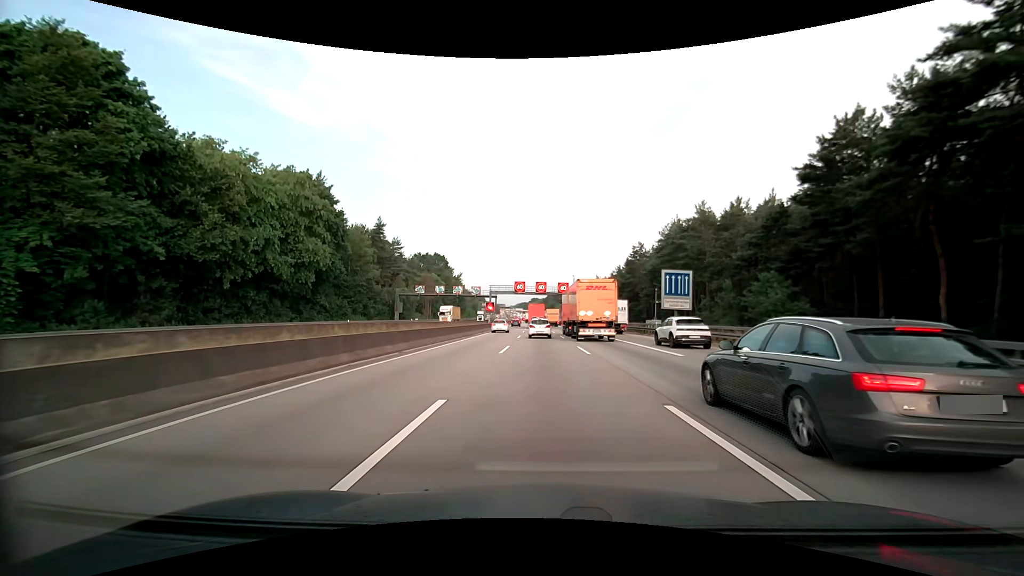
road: motorway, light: Day
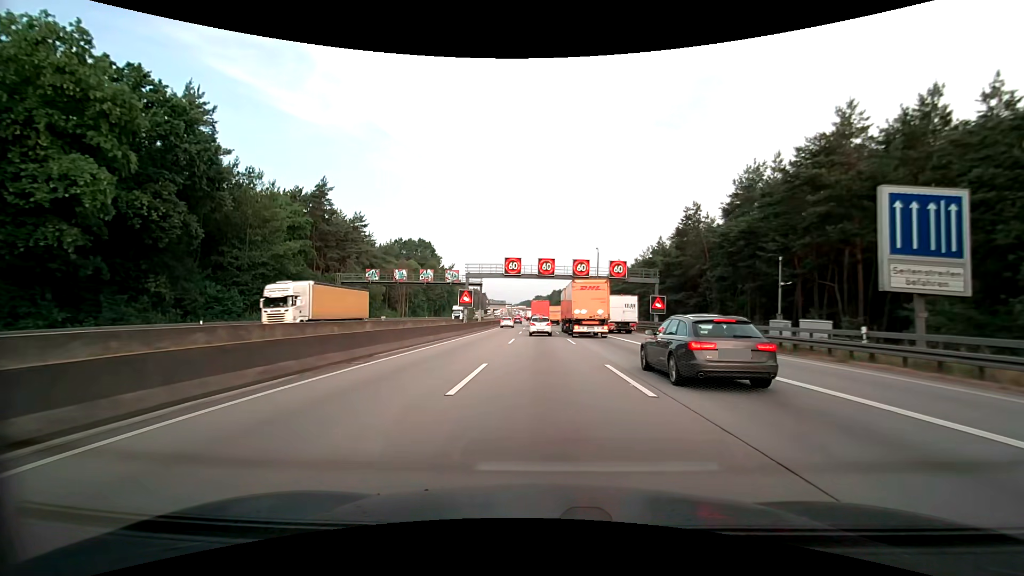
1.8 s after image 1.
(-0.3, +29.5) m; -1°
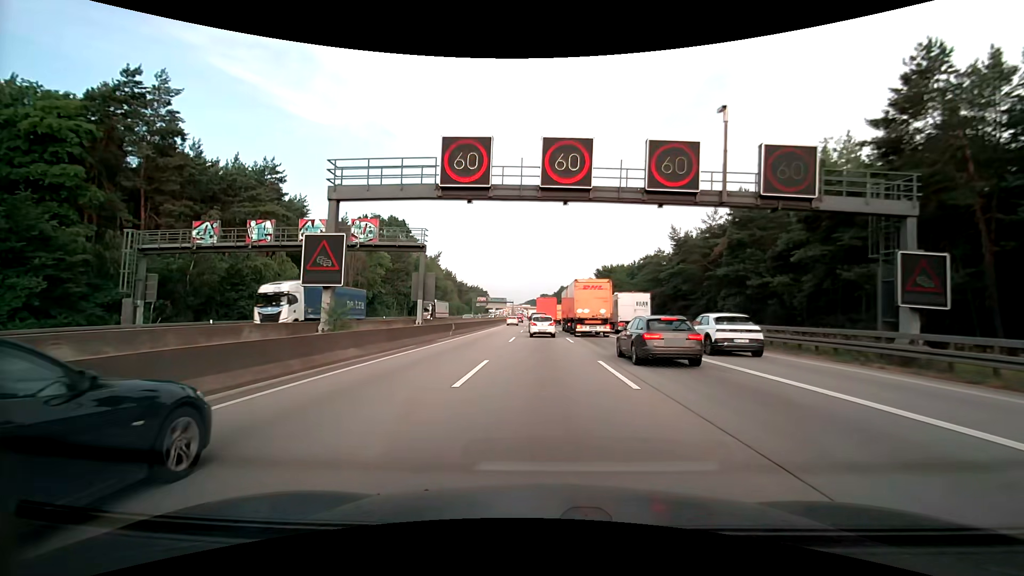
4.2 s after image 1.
(-0.2, +34.6) m; -1°
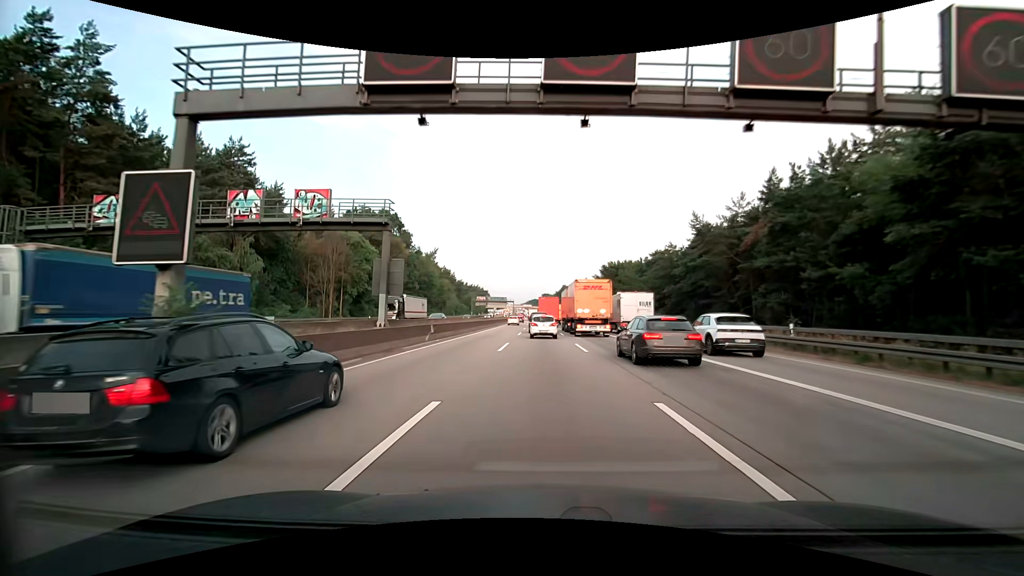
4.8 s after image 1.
(0.0, +7.6) m; 0°
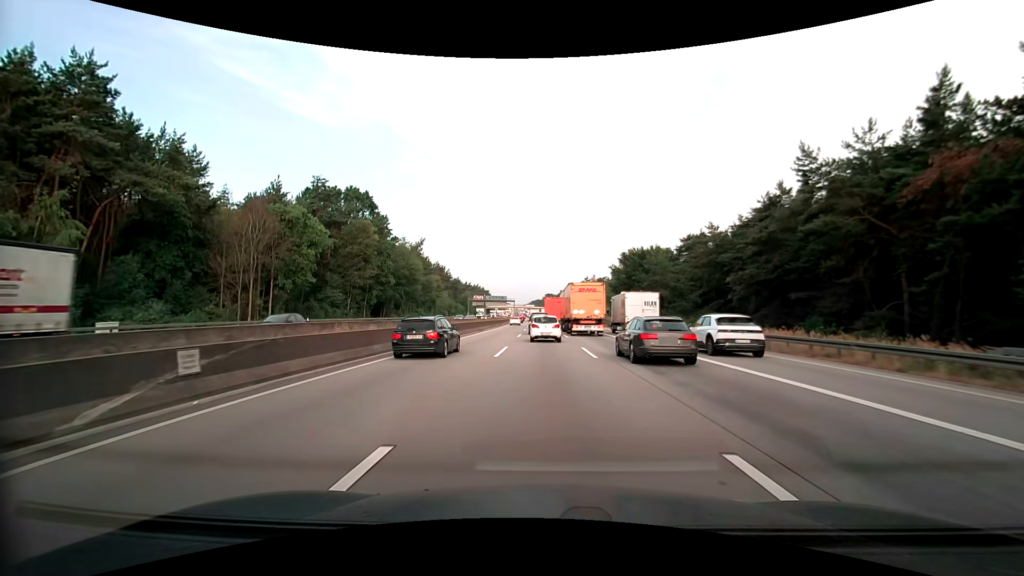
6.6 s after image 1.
(0.0, +20.5) m; -1°
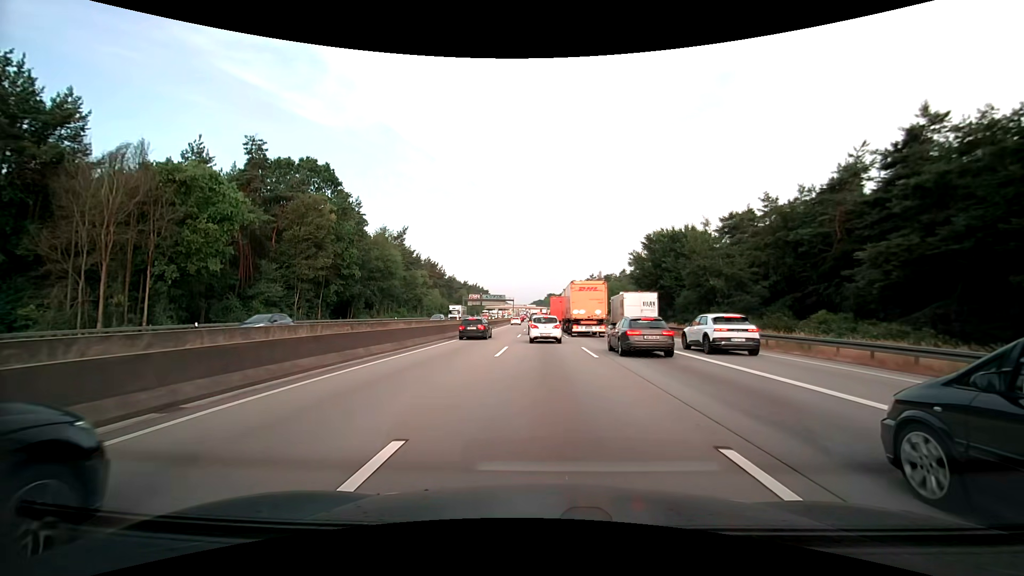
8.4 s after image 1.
(+0.1, +17.6) m; +1°
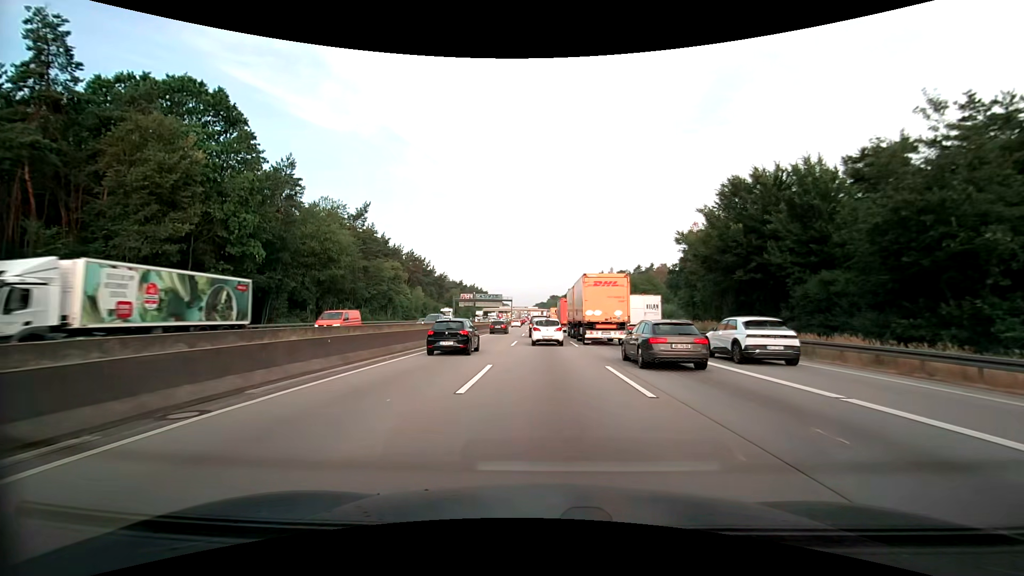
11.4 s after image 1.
(-0.2, +26.1) m; 0°
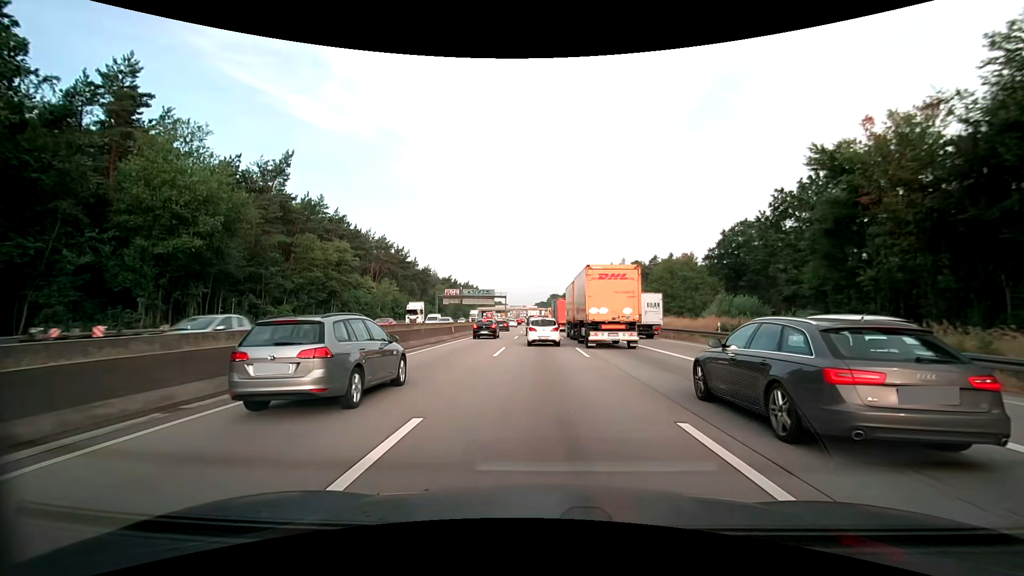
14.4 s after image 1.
(-0.1, +26.4) m; 0°
(0, +10) (0, +20) (0, +30) (0, +40) (0, +50) (0, +60) (-1, +70) (-1, +80) (-1, +90) (-1, +100) m
